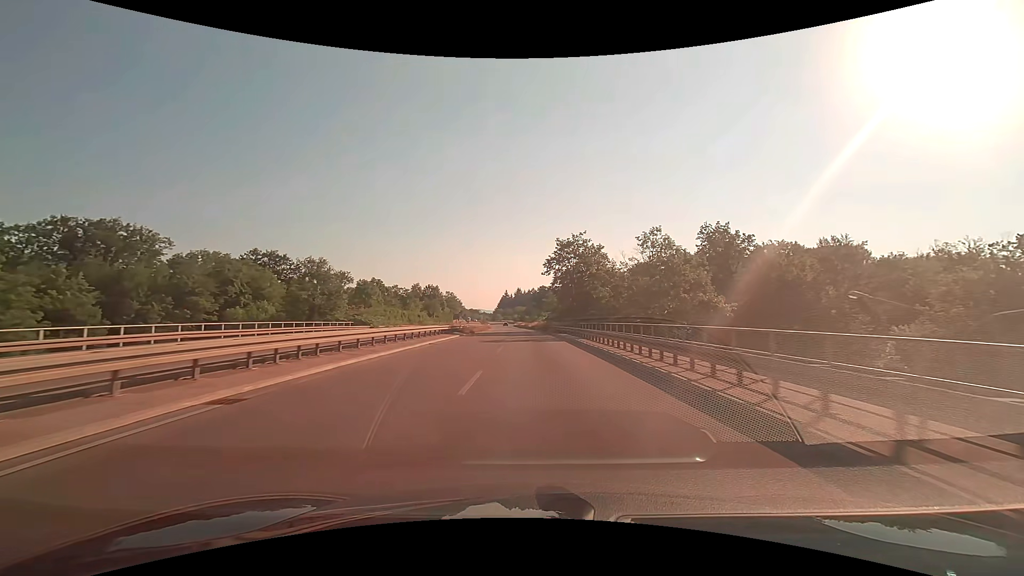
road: trunk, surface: asphalt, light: Day
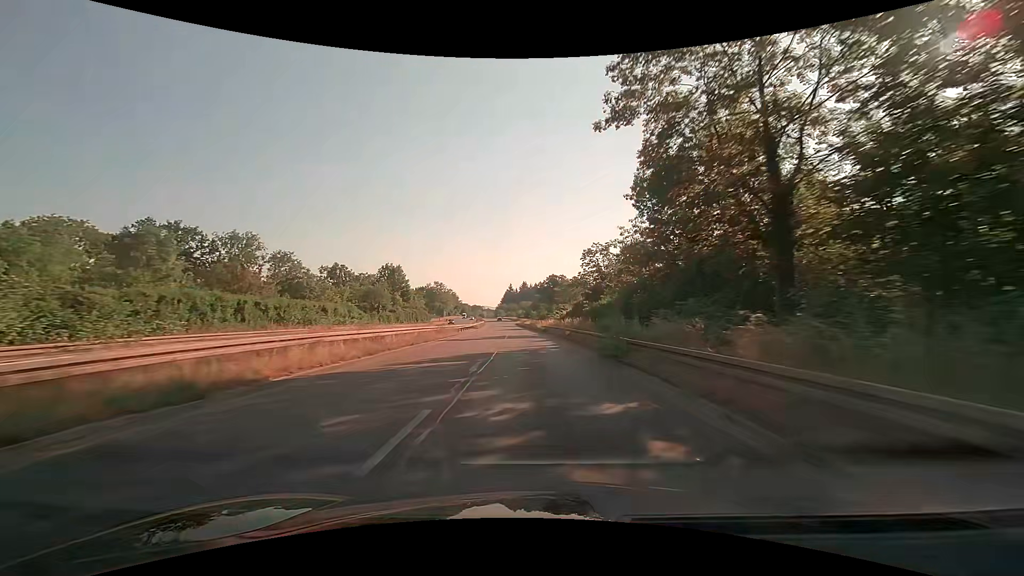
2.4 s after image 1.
(-0.2, +49.3) m; -1°
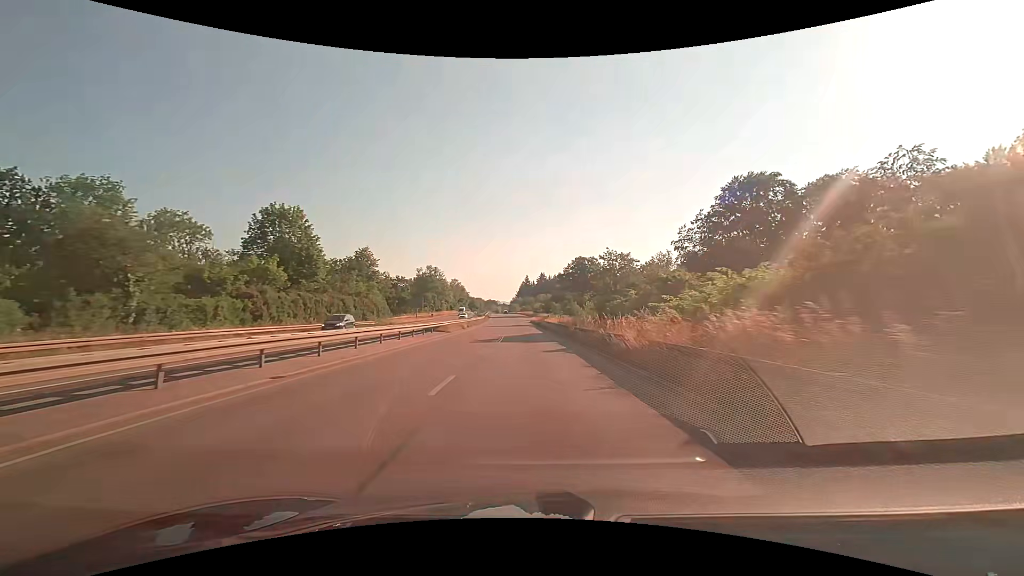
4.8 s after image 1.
(-0.8, +49.7) m; -2°
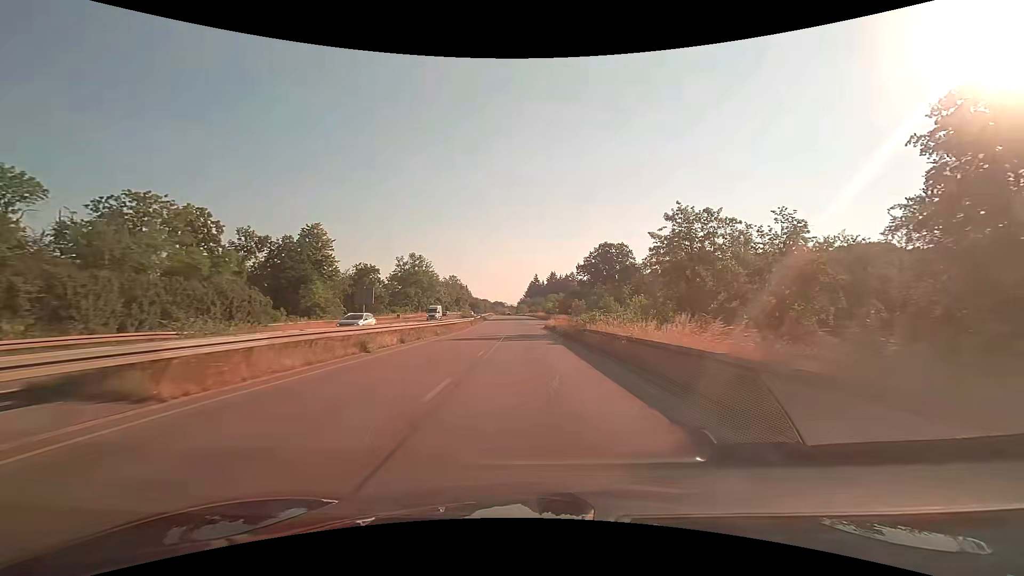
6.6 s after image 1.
(-0.6, +36.7) m; -1°
